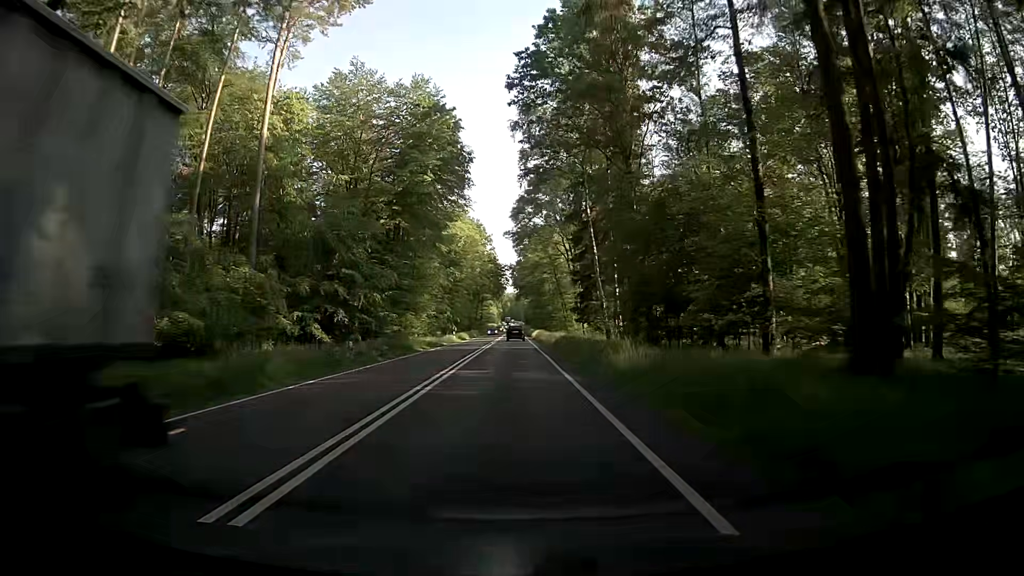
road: primary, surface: asphalt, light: Day
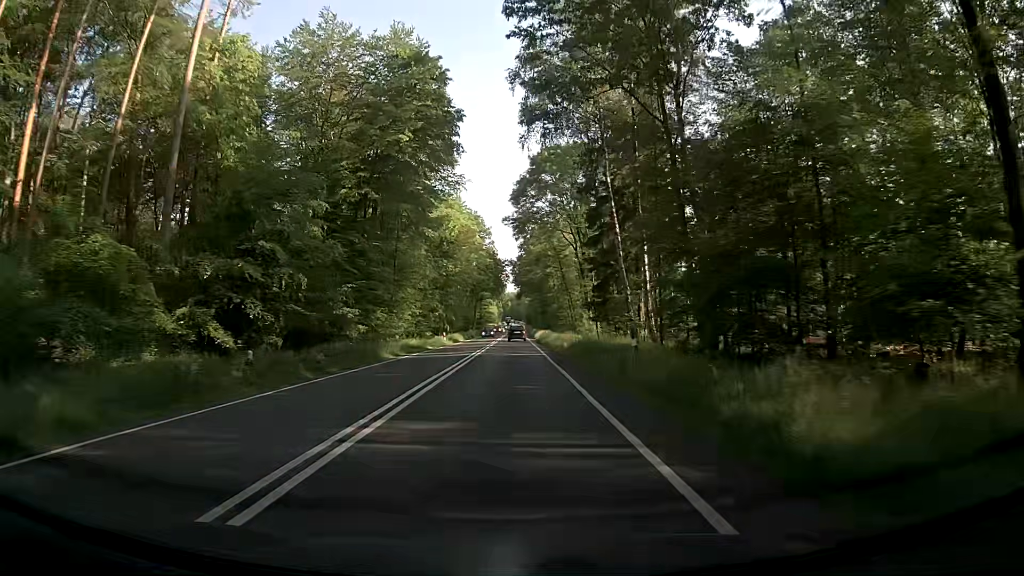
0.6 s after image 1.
(-0.2, +11.3) m; -1°
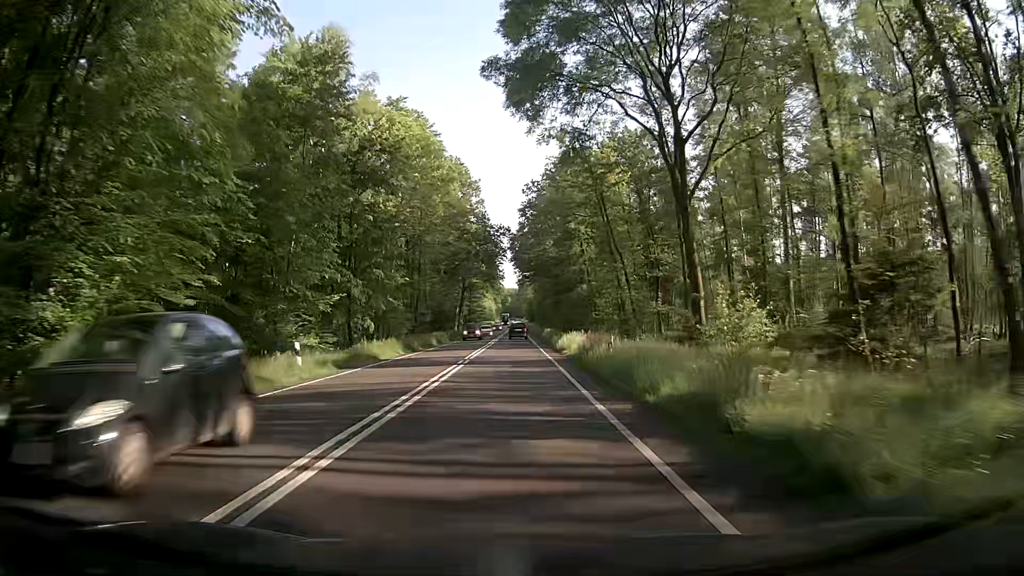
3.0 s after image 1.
(+0.2, +45.3) m; -1°
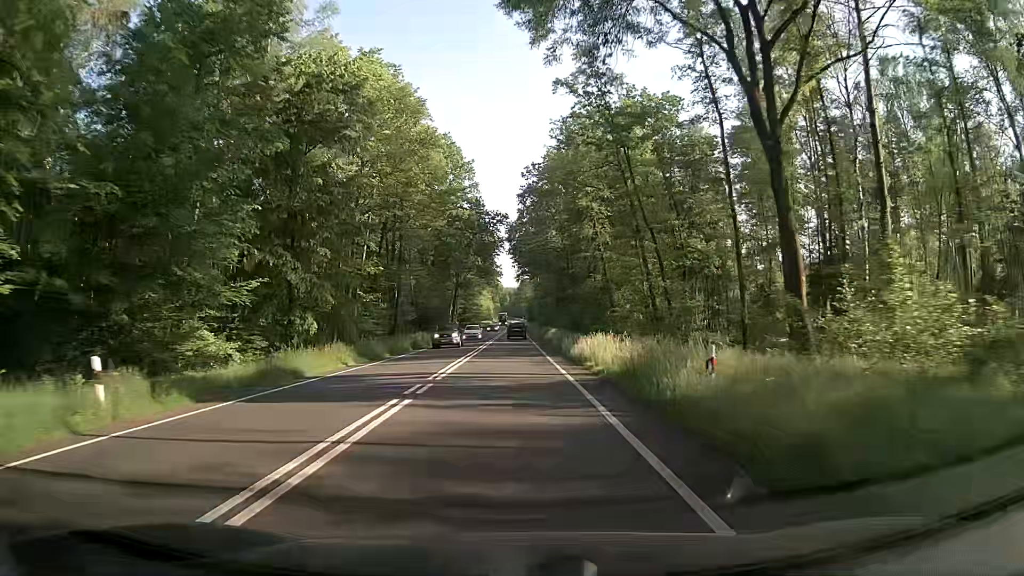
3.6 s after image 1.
(+0.2, +11.3) m; +1°
(0, +10) (0, +20) (0, +30) (0, +40) (0, +50) (0, +60) (0, +70) (0, +80) (0, +90) (0, +100) m
